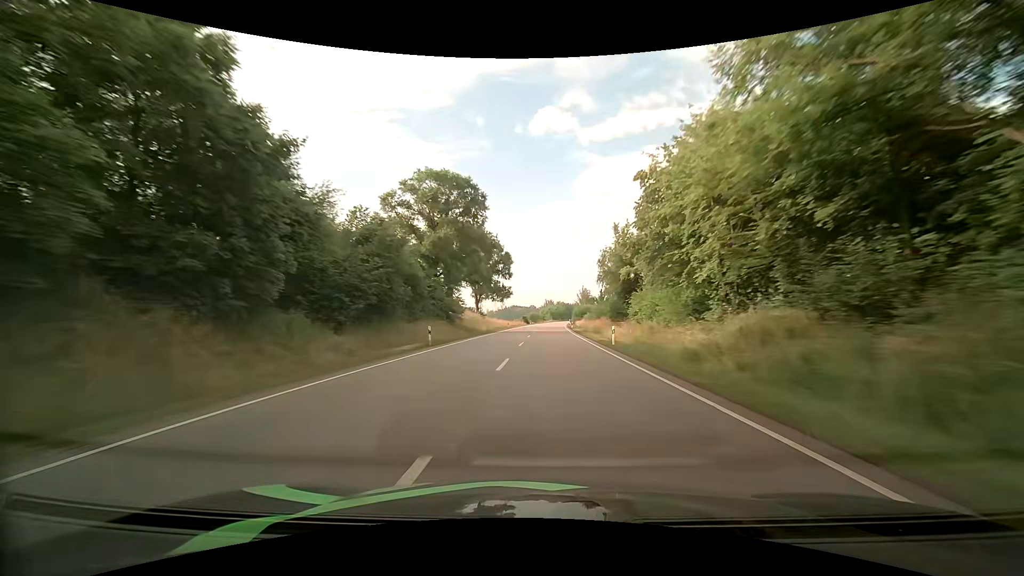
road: primary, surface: asphalt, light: Day
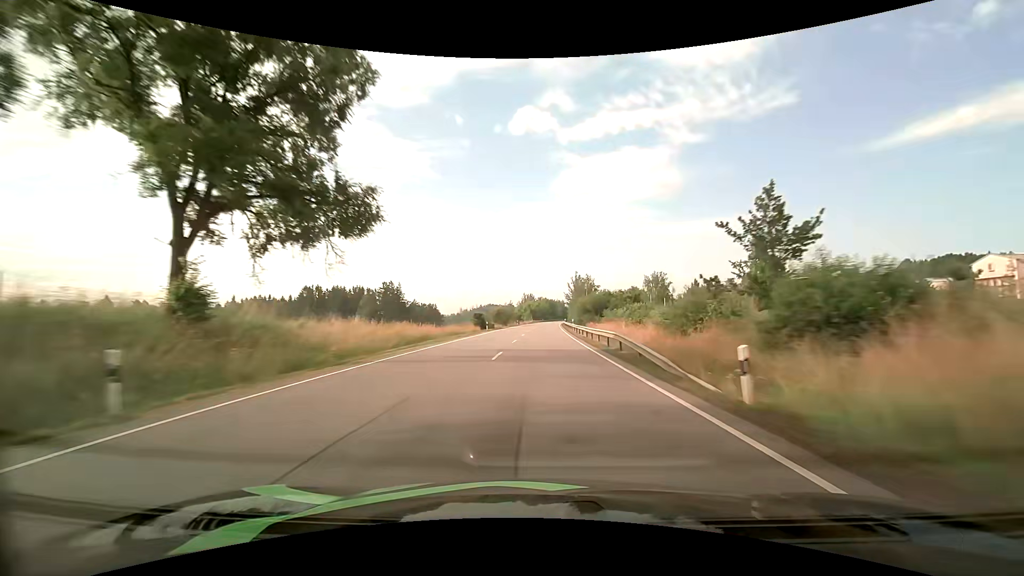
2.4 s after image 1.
(+1.7, +68.5) m; +3°
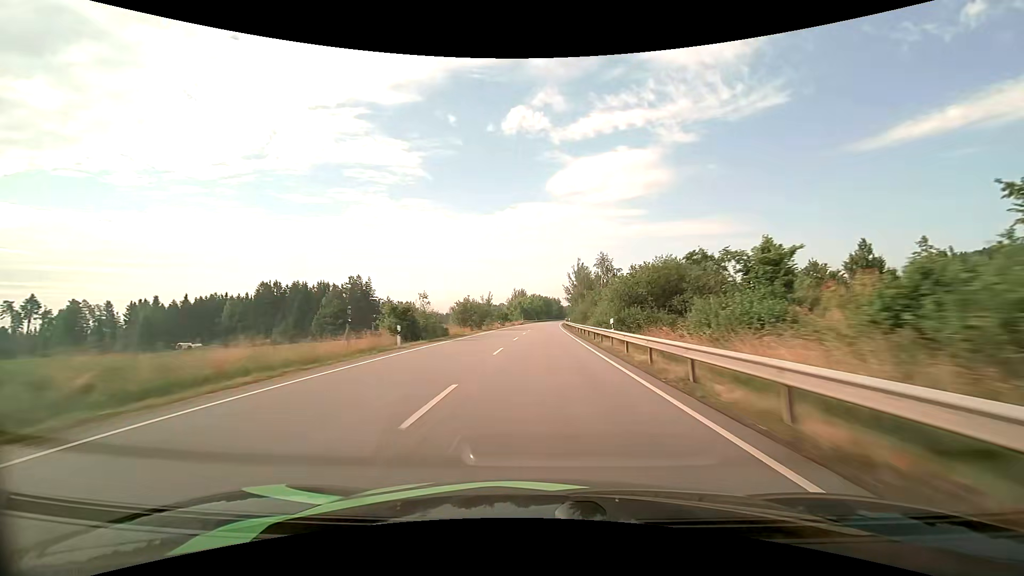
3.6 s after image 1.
(+0.2, +34.3) m; +1°
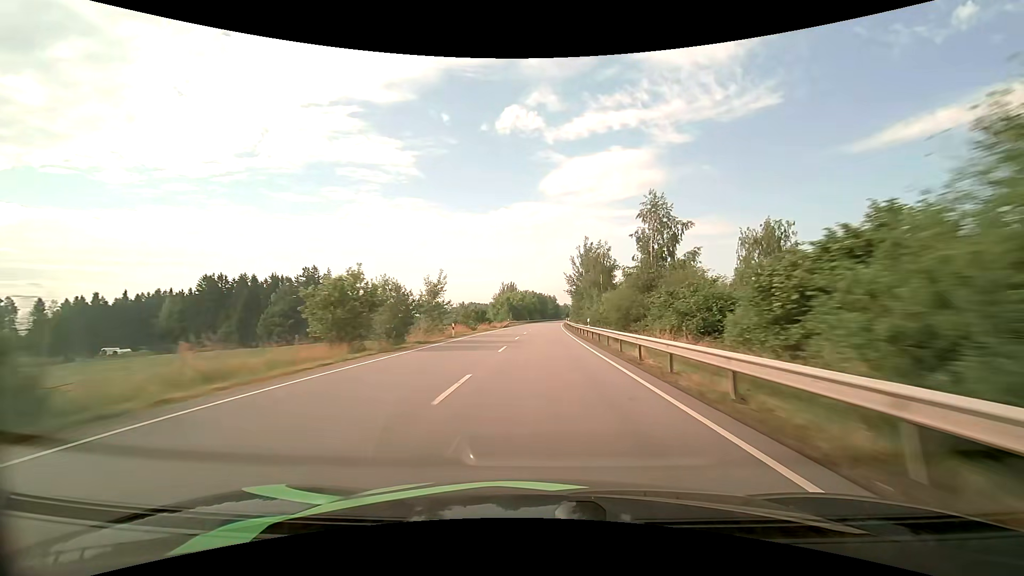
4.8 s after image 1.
(+0.1, +34.3) m; +1°
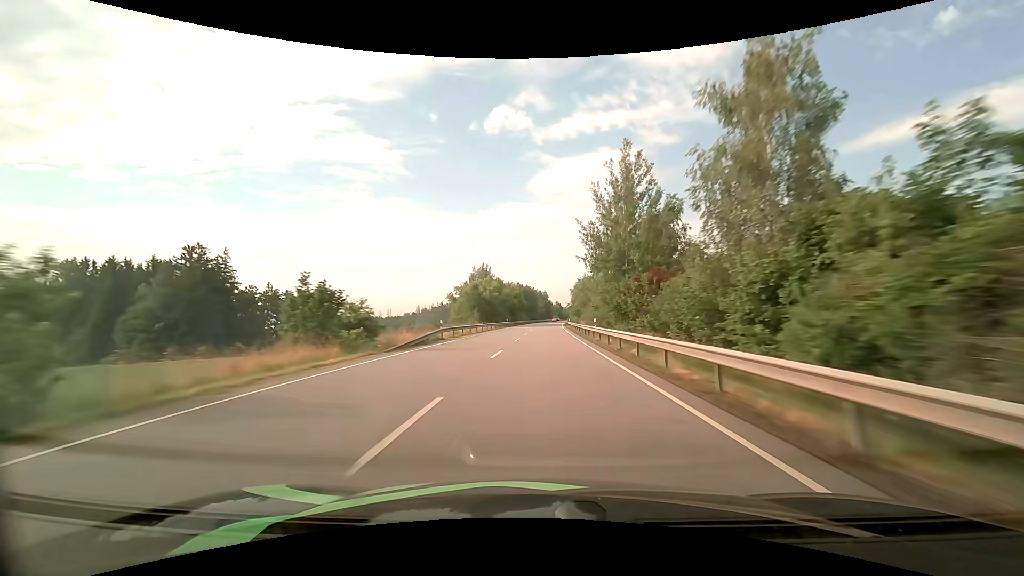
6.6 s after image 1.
(+0.6, +51.4) m; +1°
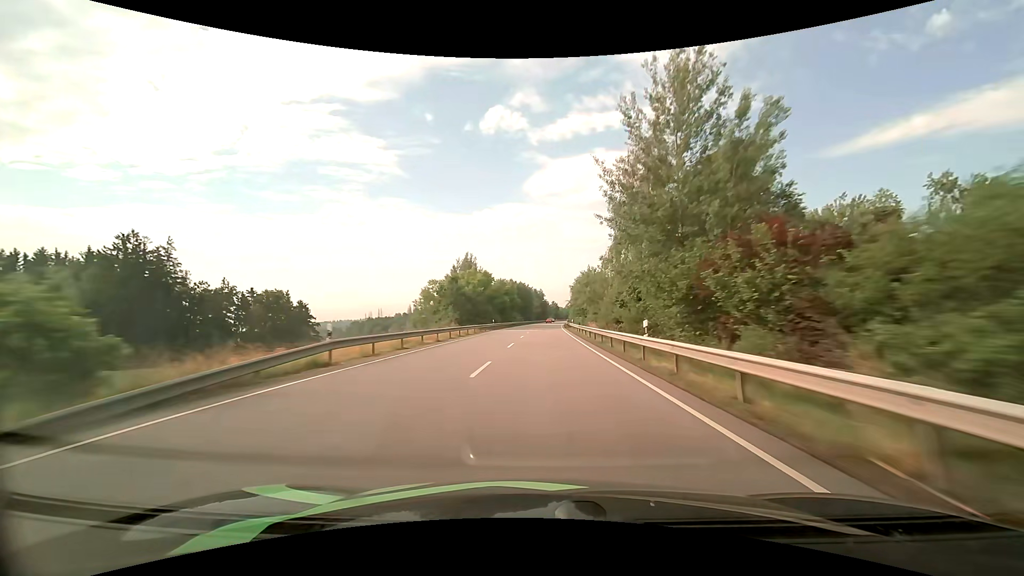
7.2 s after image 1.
(+0.1, +17.0) m; +1°
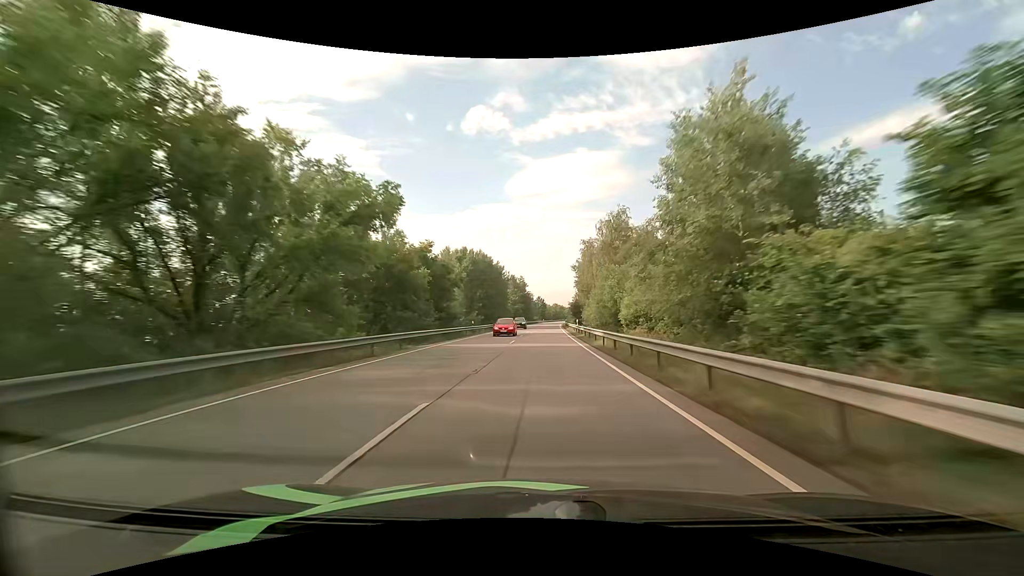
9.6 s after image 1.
(+1.3, +67.3) m; +2°
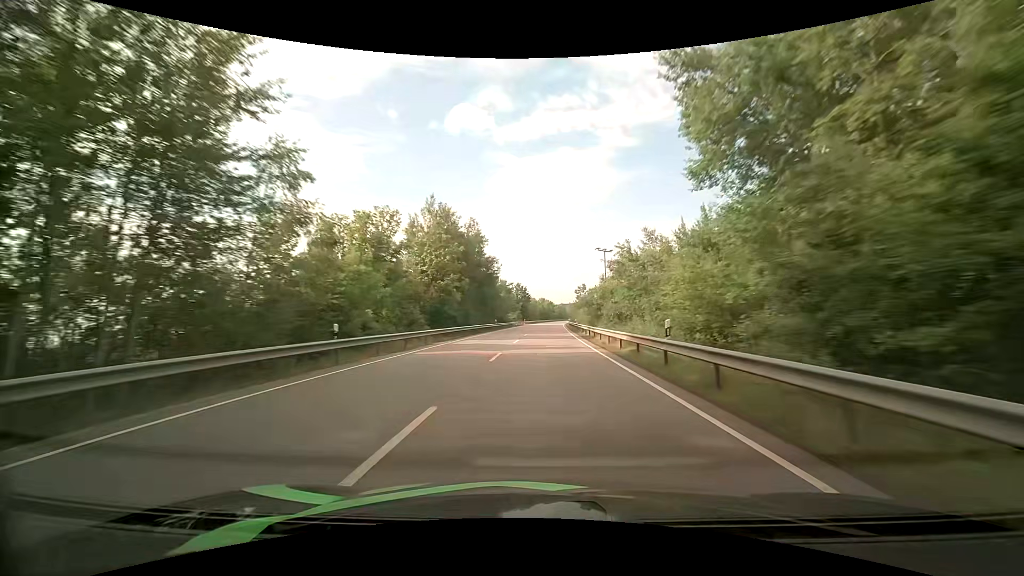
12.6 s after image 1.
(+1.2, +84.3) m; +2°
(0, +10) (0, +20) (0, +30) (0, +40) (+1, +50) (+1, +60) (+1, +70) (+2, +80) (+2, +90) (+3, +100) m
